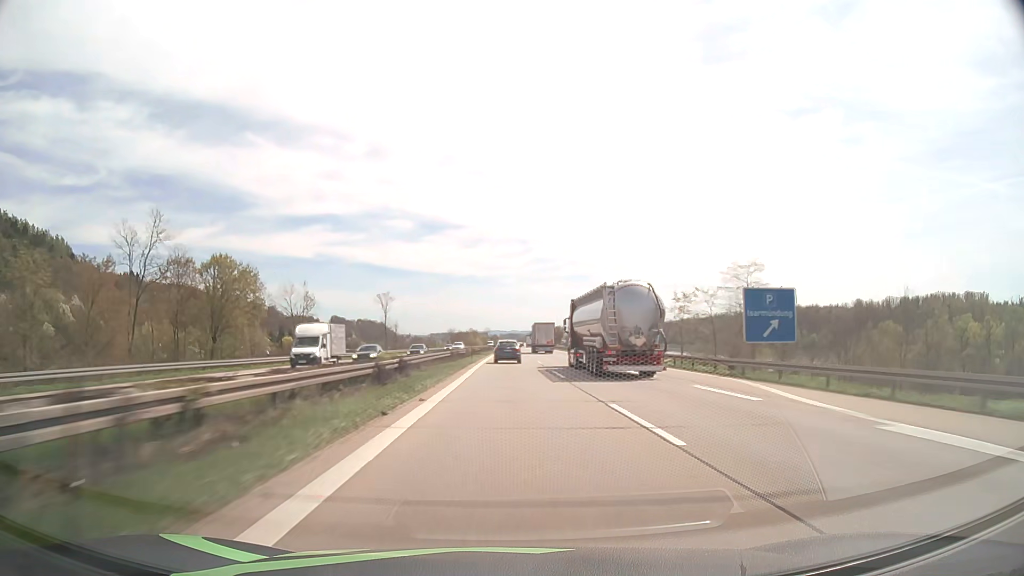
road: motorway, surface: asphalt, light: Day
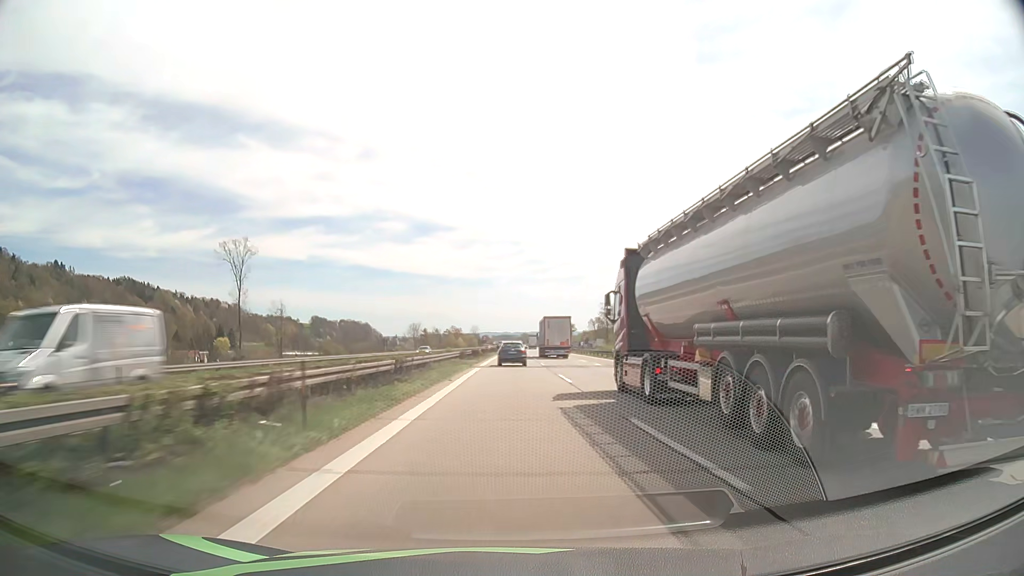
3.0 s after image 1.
(+0.8, +93.8) m; +1°
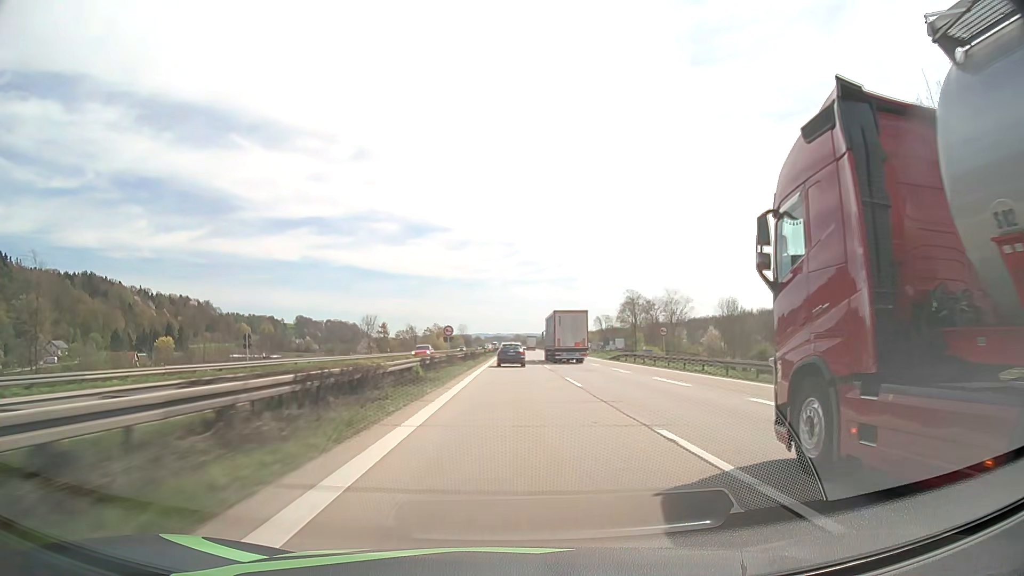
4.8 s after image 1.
(+0.3, +55.9) m; +1°
(0, +10) (0, +20) (0, +30) (0, +40) (0, +50) (0, +60) (0, +70) (0, +80) (+1, +90) (+1, +100) m
